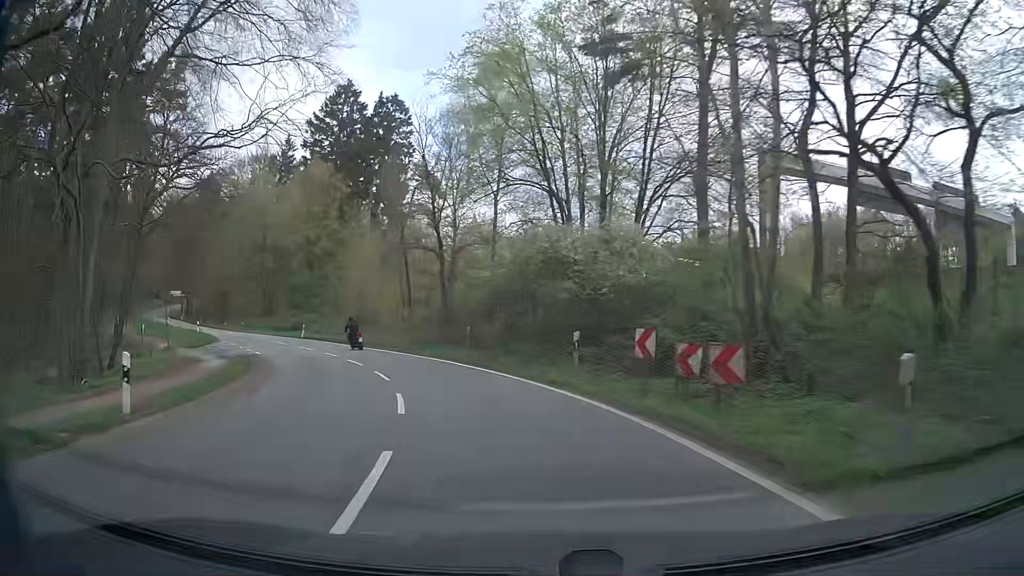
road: secondary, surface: asphalt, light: Day
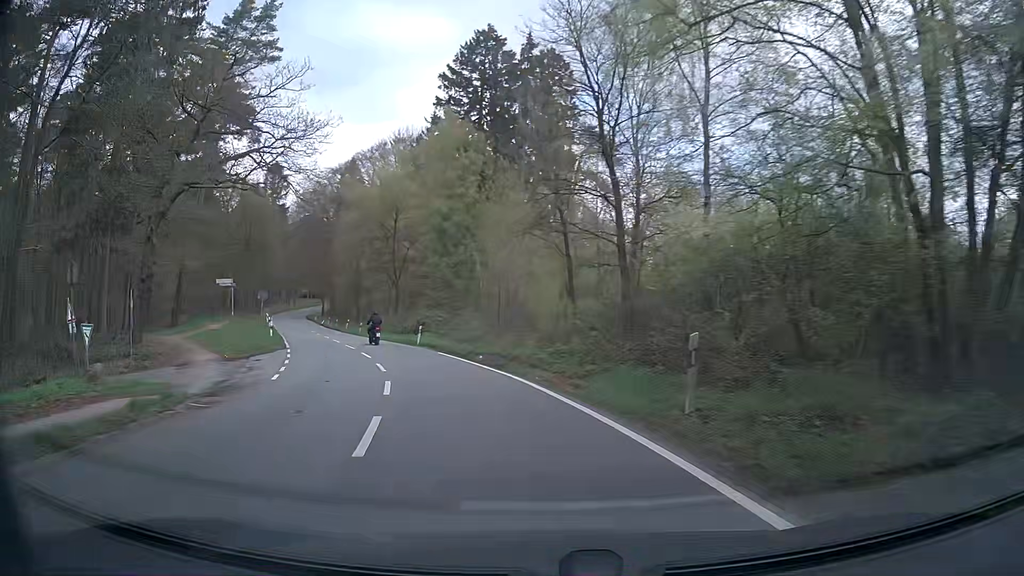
(-1.9, +15.6) m; -14°
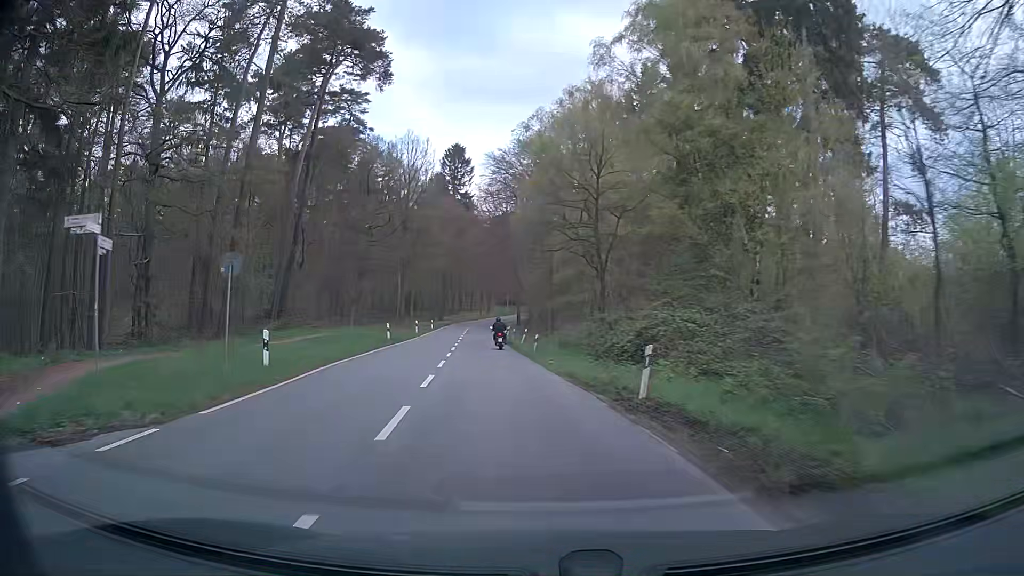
(-4.2, +23.3) m; -19°
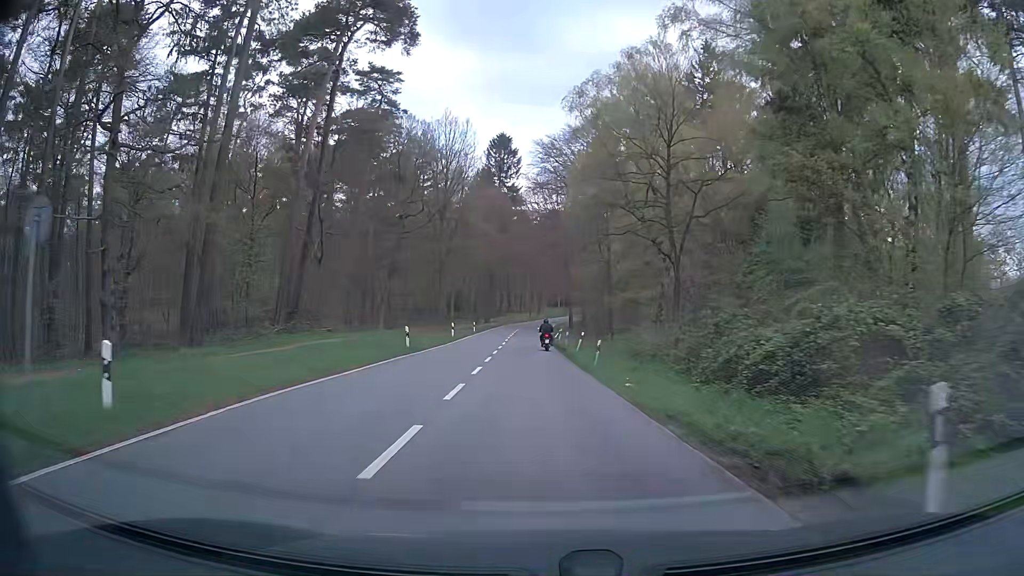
(-0.4, +8.1) m; -4°
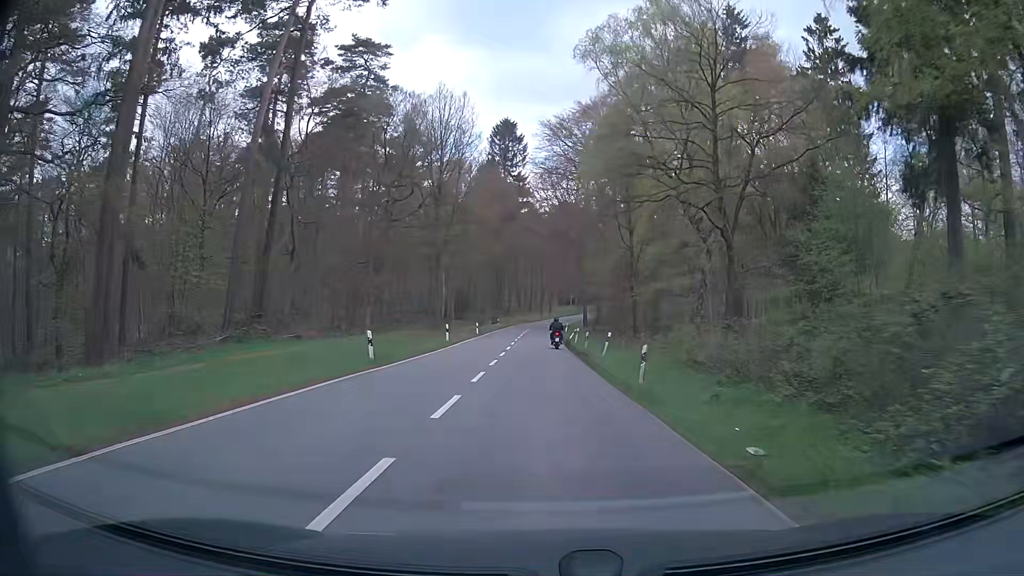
(-0.1, +8.2) m; -1°
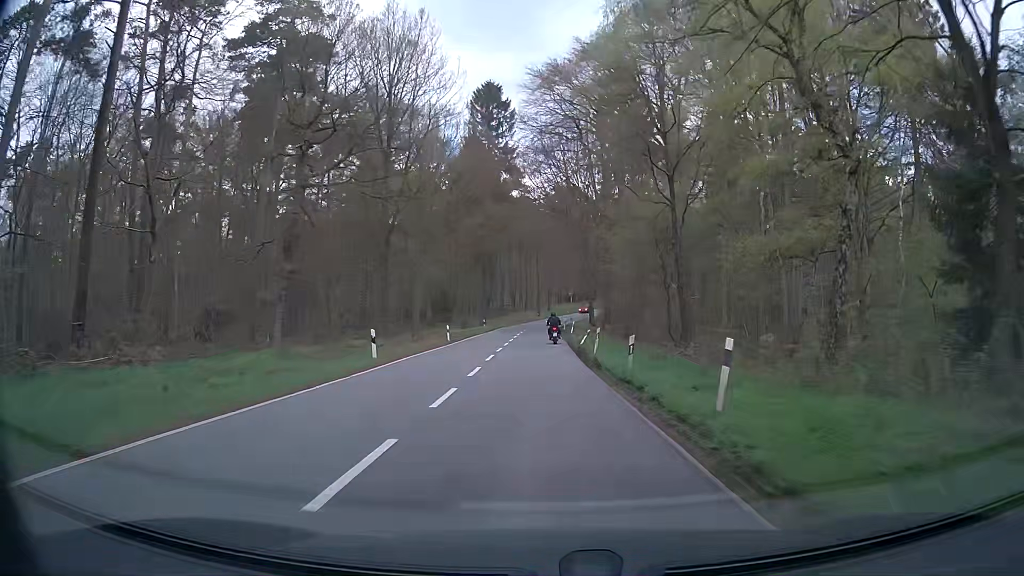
(0.0, +17.0) m; 0°
